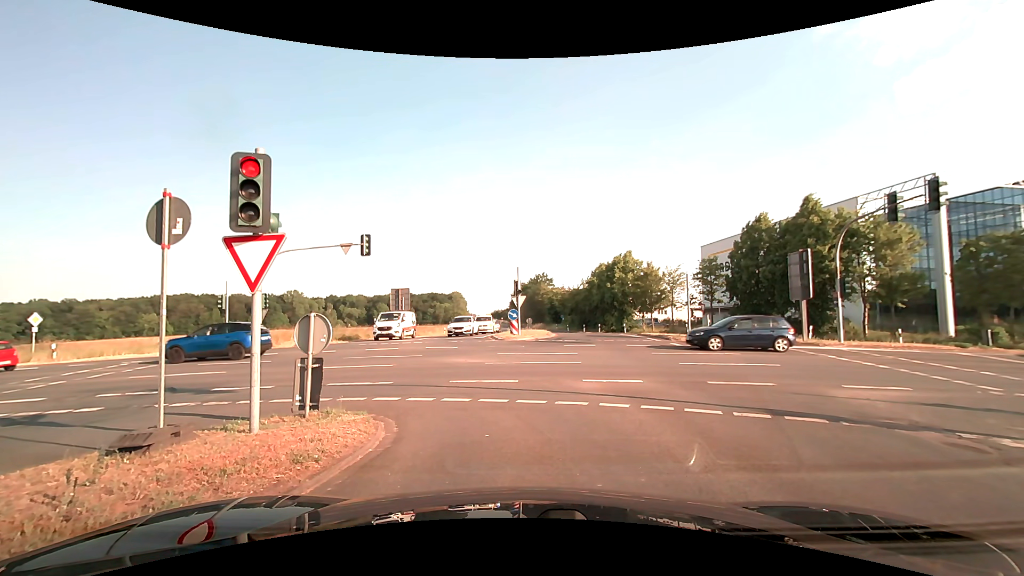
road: secondary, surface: asphalt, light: Day
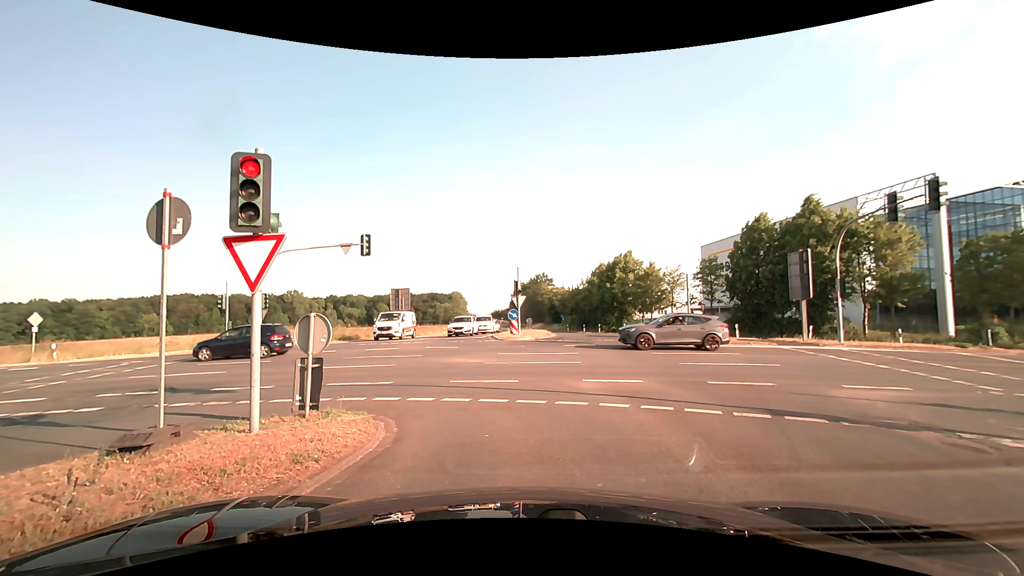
(0.0, 0.0) m; 0°
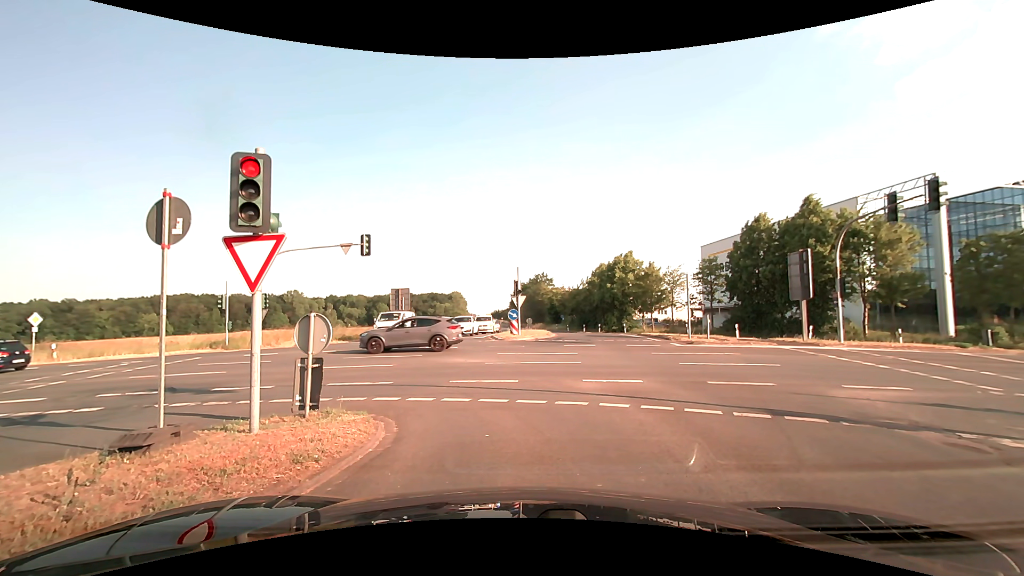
(0.0, 0.0) m; 0°
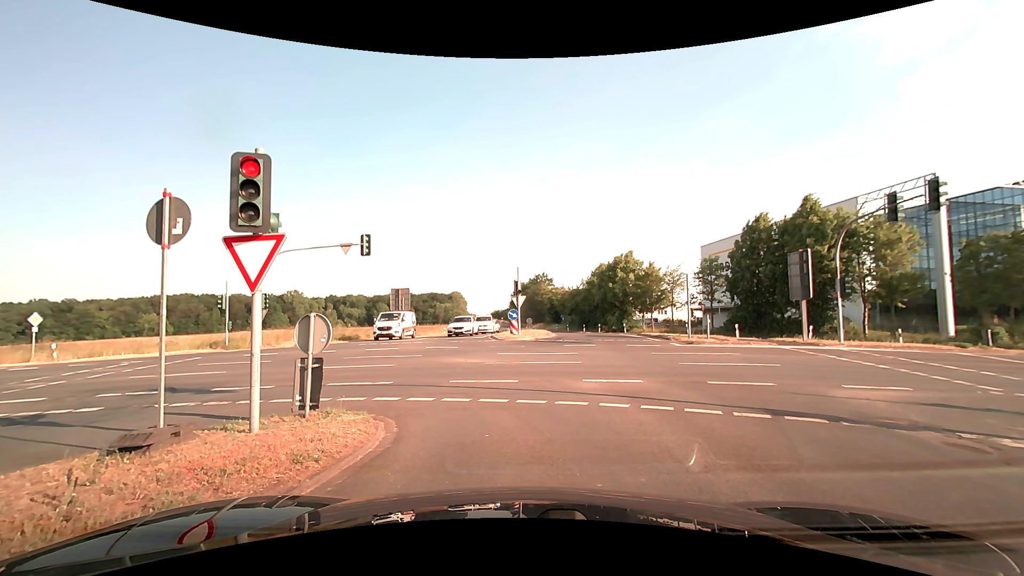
(0.0, 0.0) m; 0°
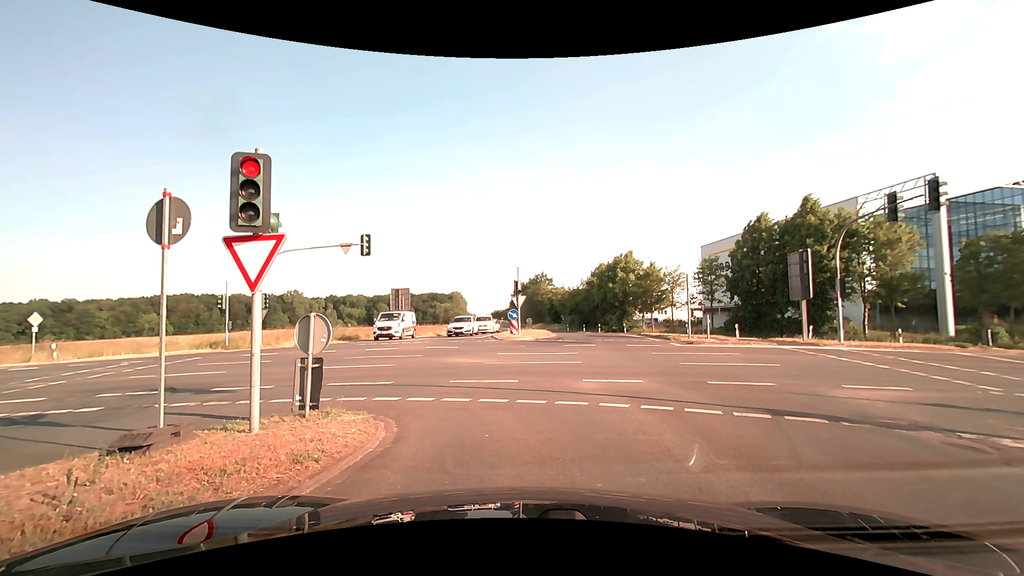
(0.0, 0.0) m; 0°
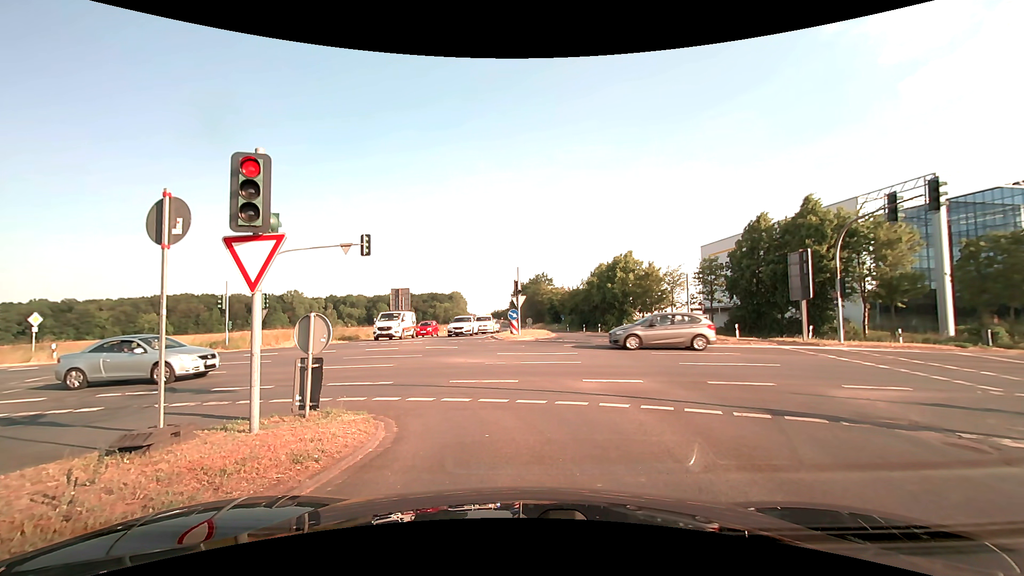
(0.0, 0.0) m; 0°
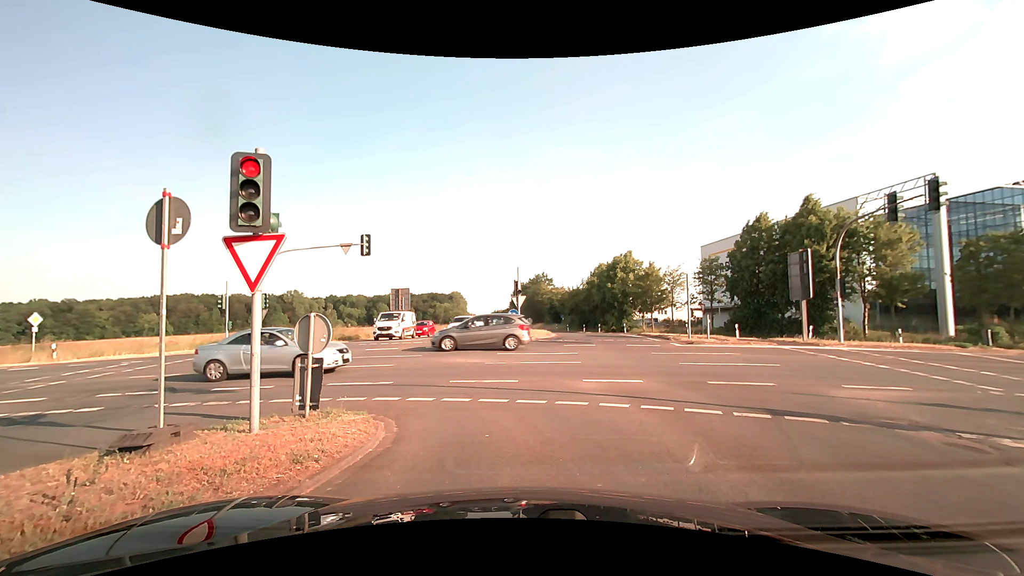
(0.0, 0.0) m; 0°
(0, +10) (-5, +19) (-13, +24) (-23, +26) (-33, +26) (-43, +27) (-53, +28) (-63, +28) (-73, +29) (-83, +29) m
